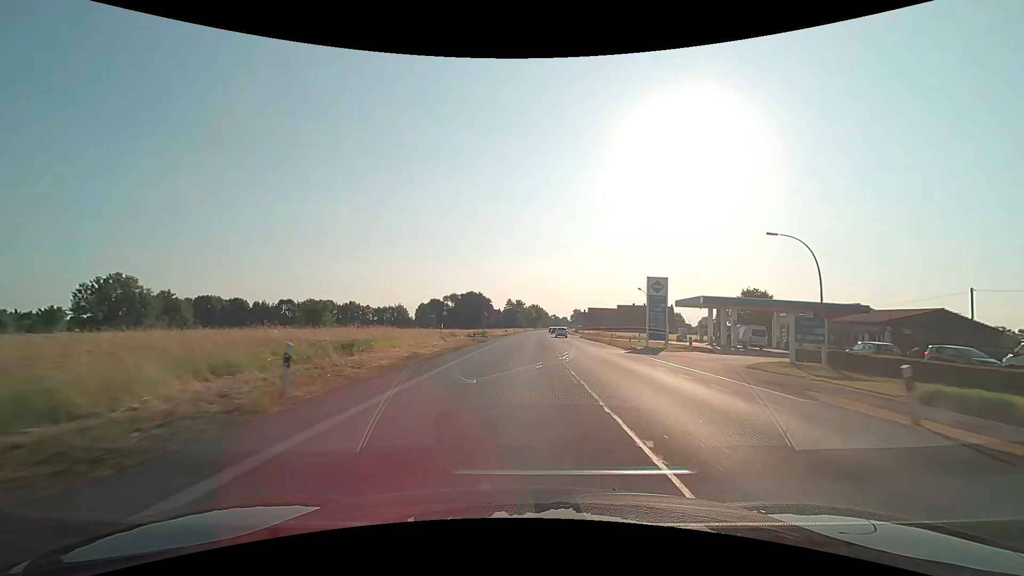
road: primary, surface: asphalt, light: Day
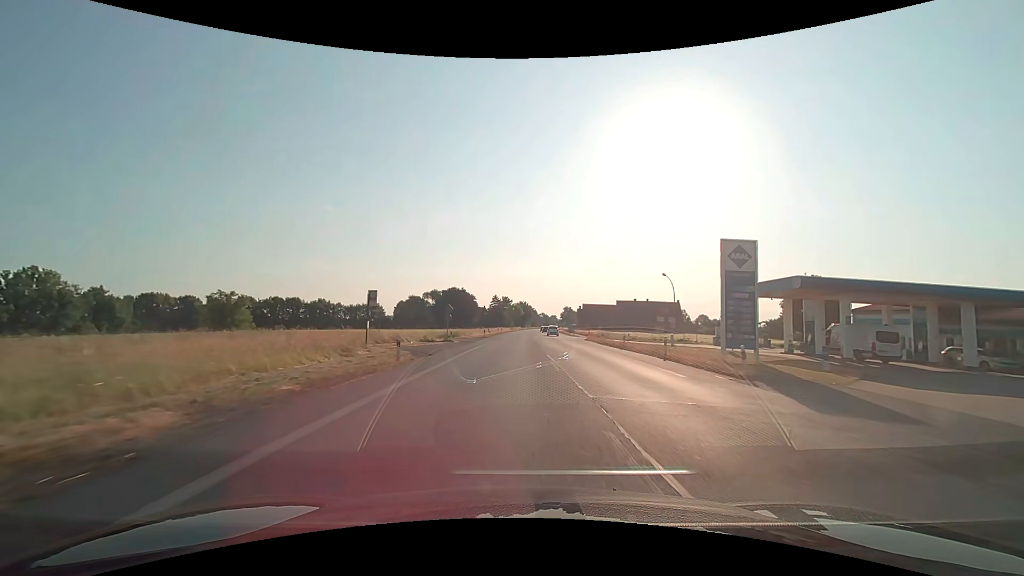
(+0.3, +21.5) m; +2°
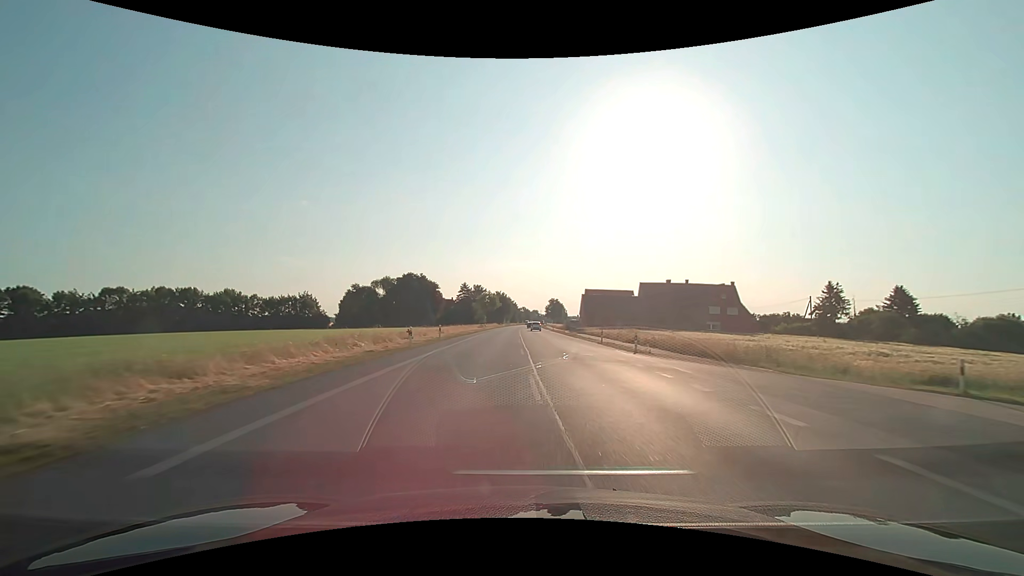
(+0.9, +53.8) m; +2°
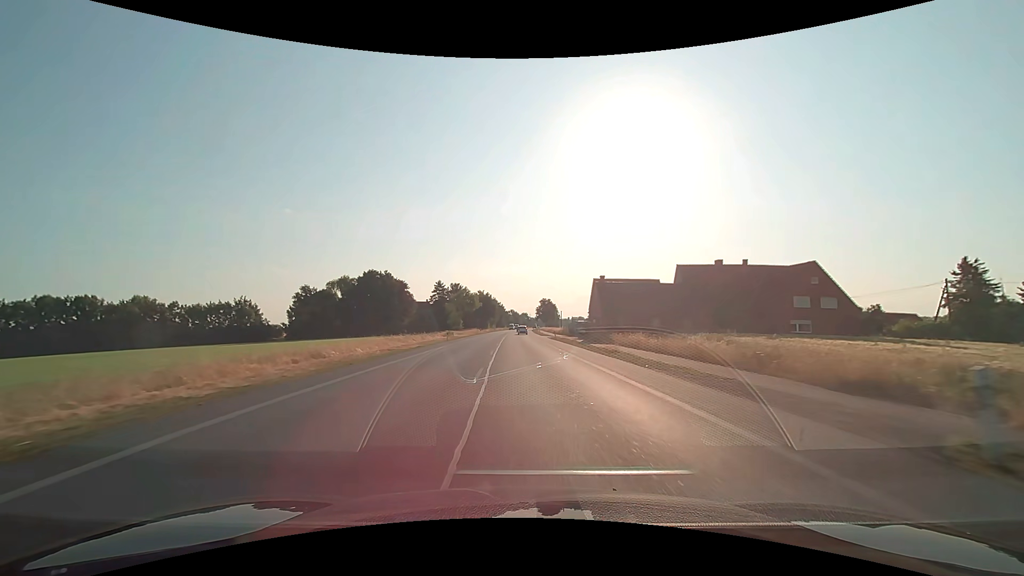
(+0.4, +32.2) m; +1°
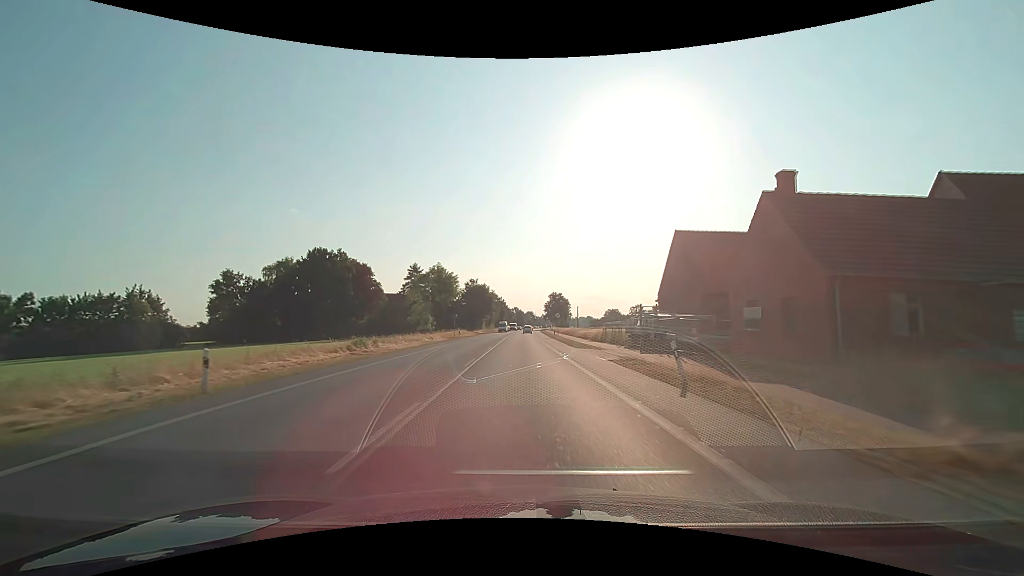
(-0.5, +43.1) m; -1°
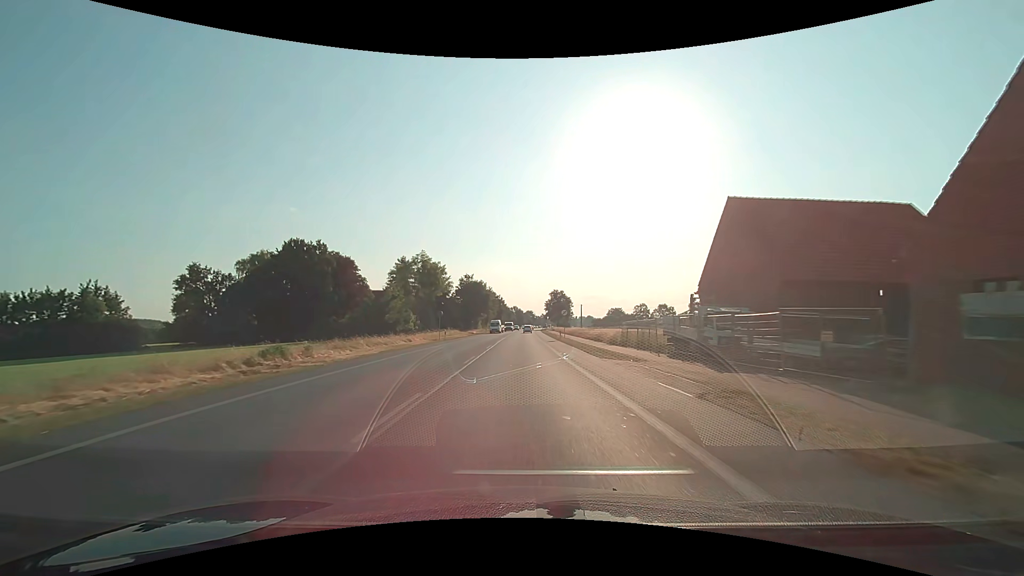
(0.0, +11.0) m; 0°
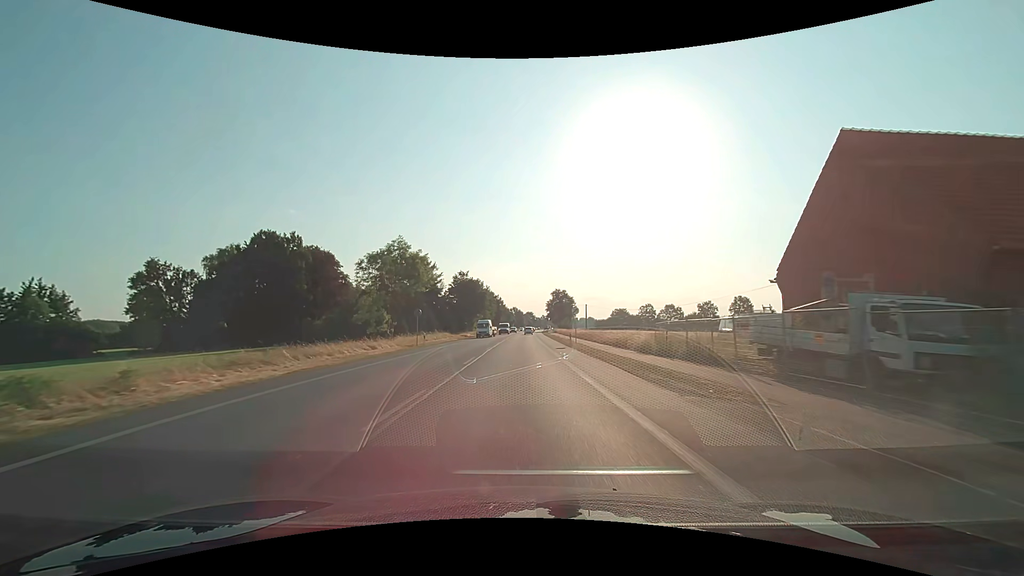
(0.0, +11.2) m; 0°
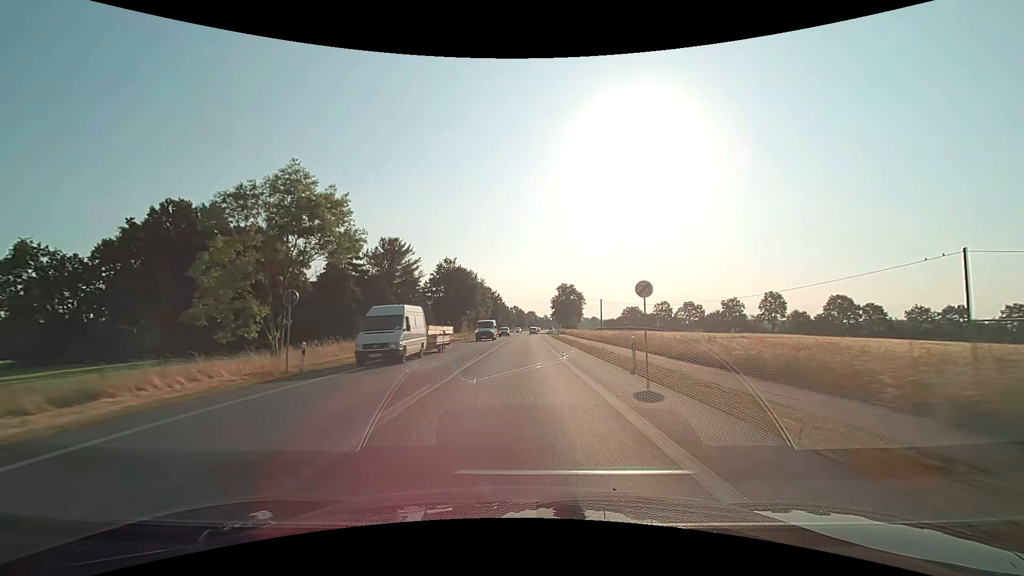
(-0.1, +23.3) m; 0°
(0, +10) (0, +20) (0, +30) (0, +40) (0, +50) (0, +60) (0, +70) (0, +80) (+1, +90) (+1, +100) m
